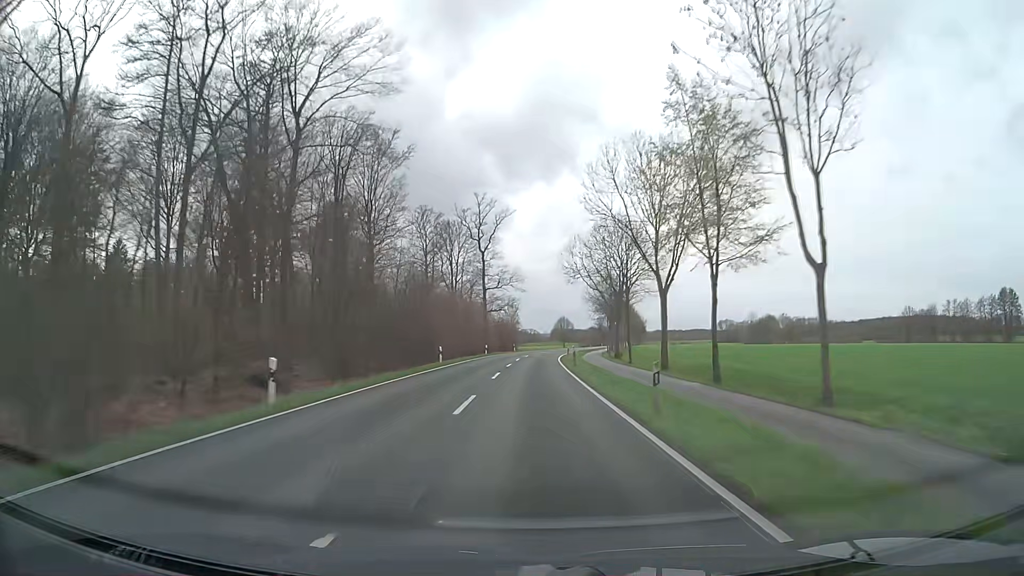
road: secondary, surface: asphalt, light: Day
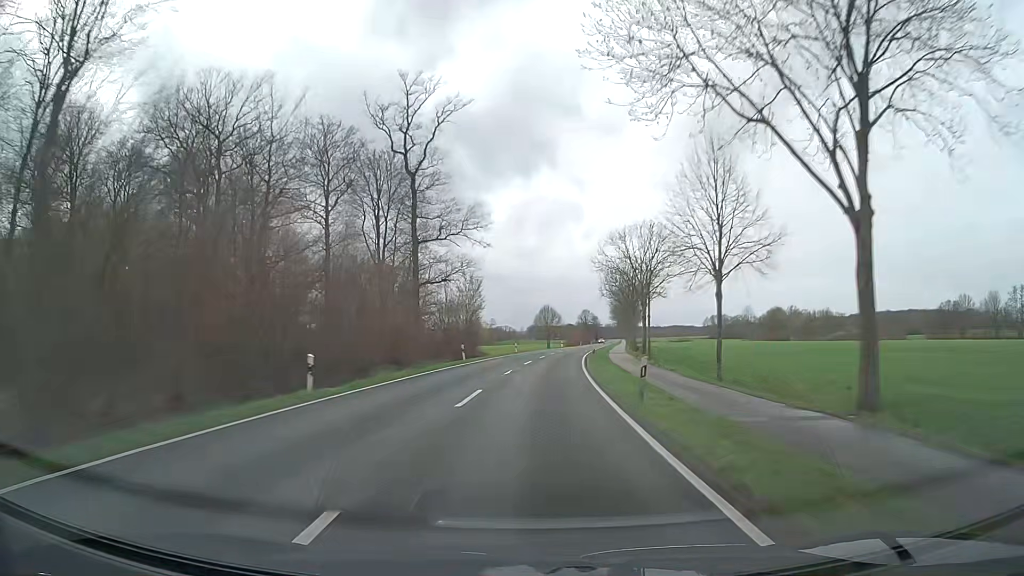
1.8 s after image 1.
(+0.4, +47.5) m; +2°
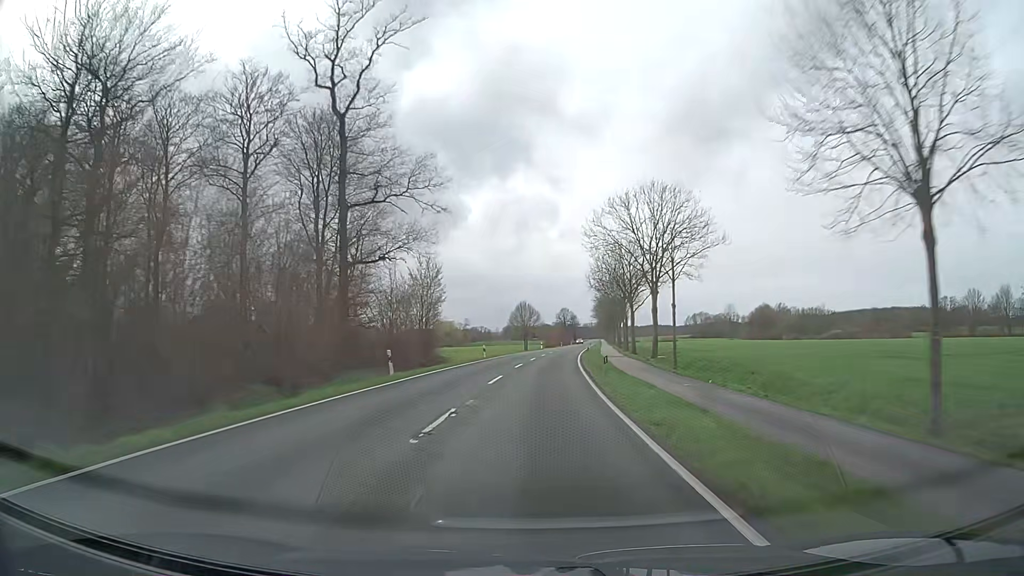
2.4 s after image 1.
(+0.2, +15.8) m; +2°
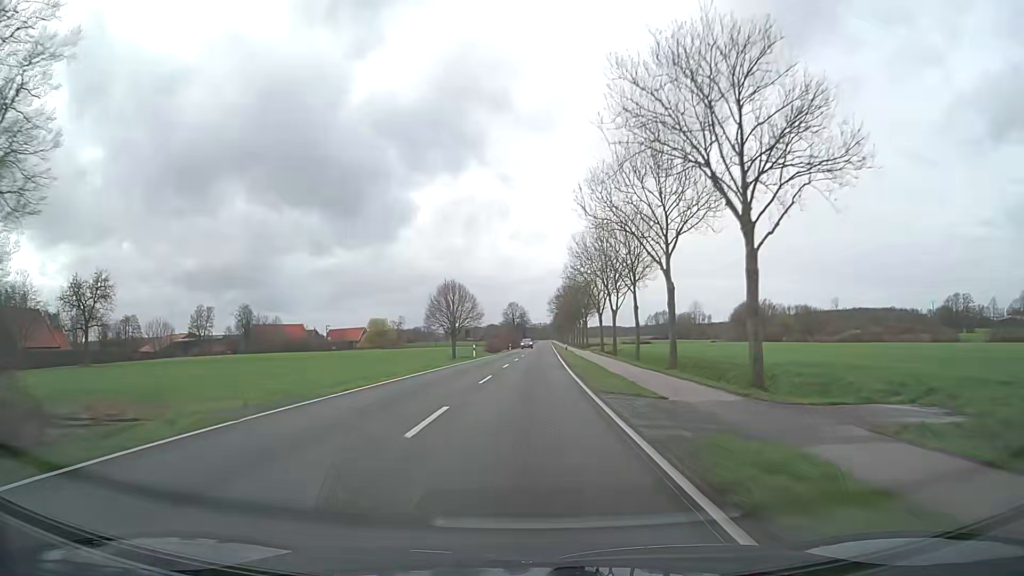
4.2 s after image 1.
(+2.2, +47.5) m; +5°
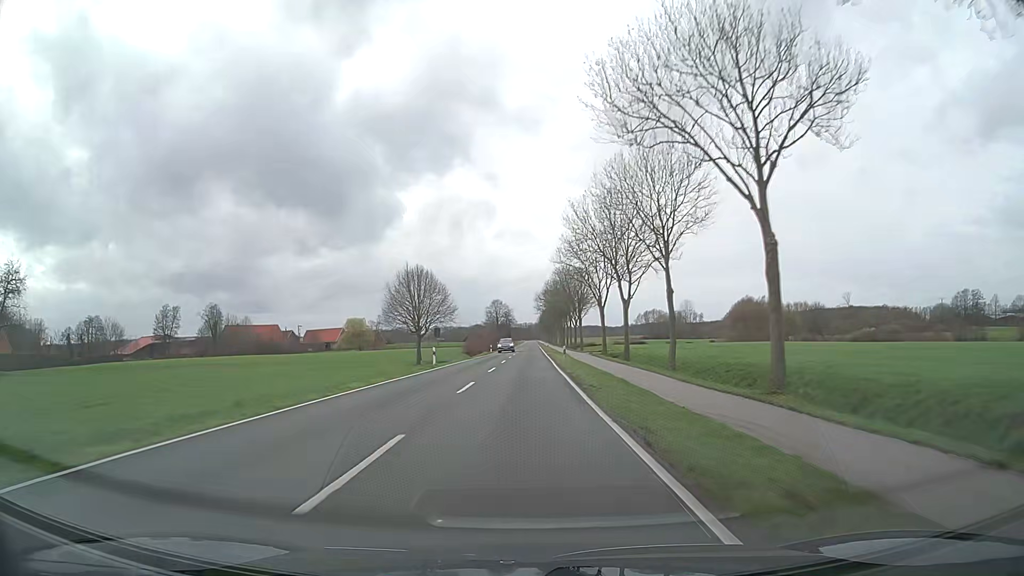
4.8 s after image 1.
(+0.2, +15.9) m; +1°
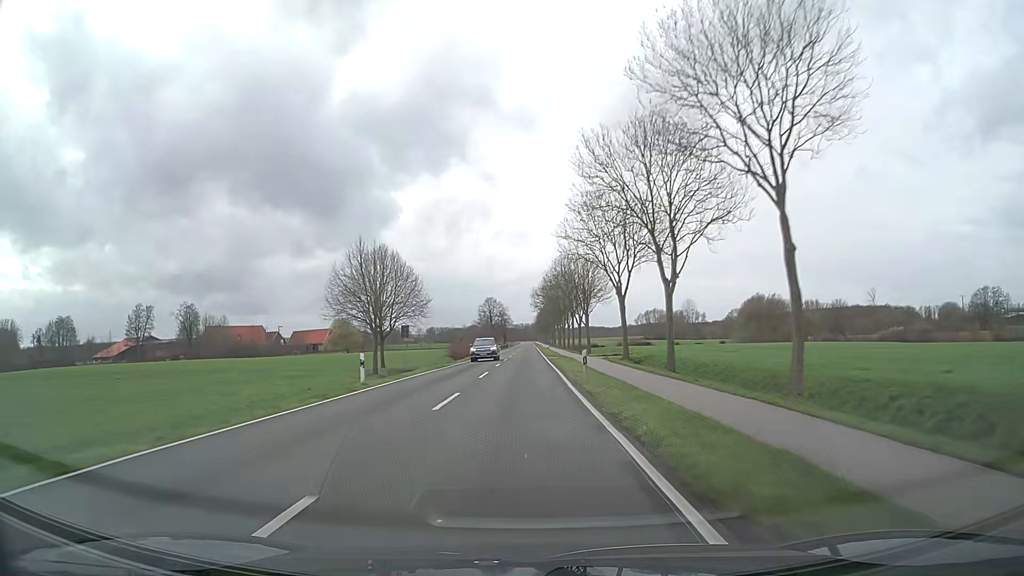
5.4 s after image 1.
(+0.1, +15.9) m; +1°
